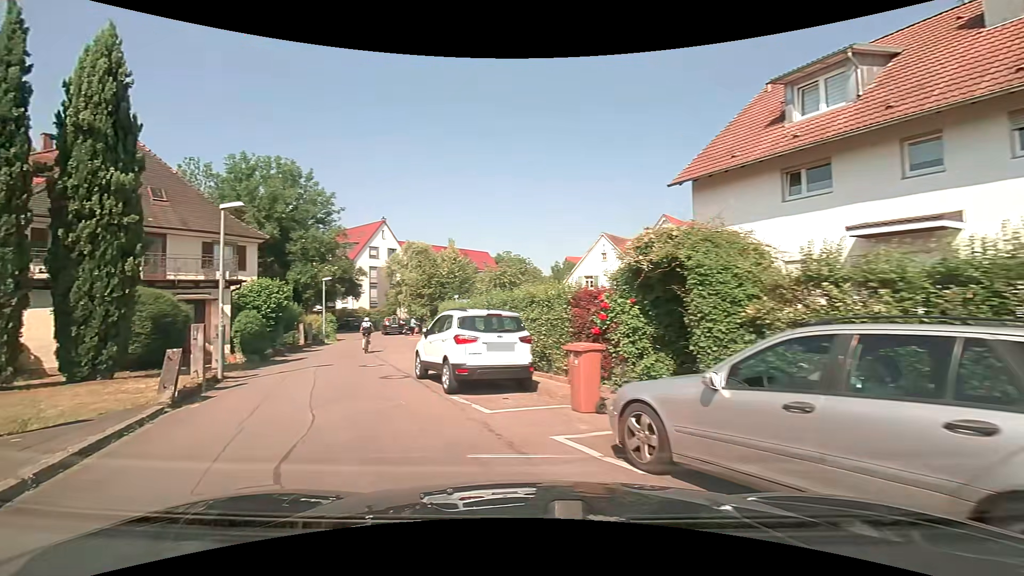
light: Day
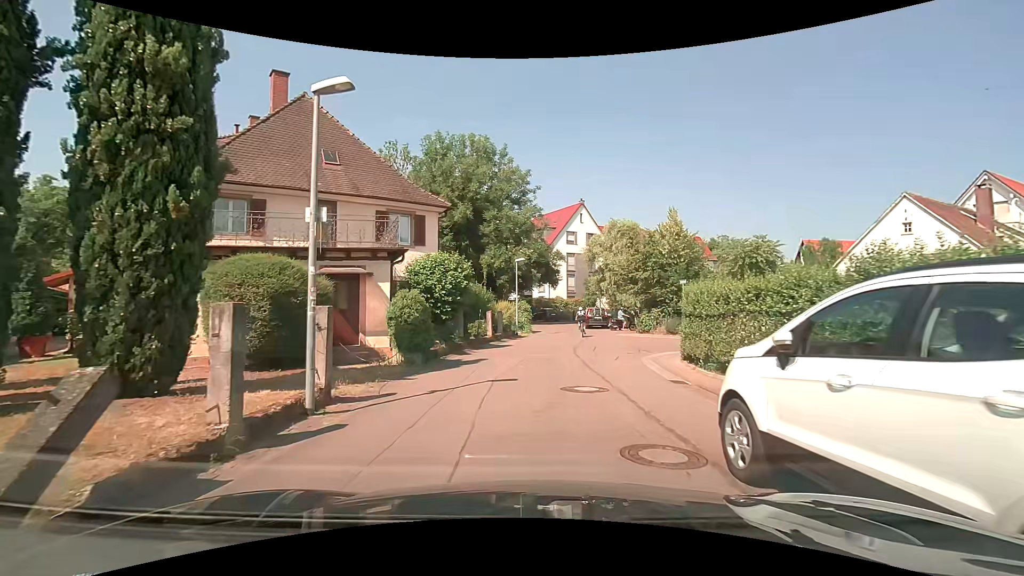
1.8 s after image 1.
(-1.8, +7.9) m; -20°
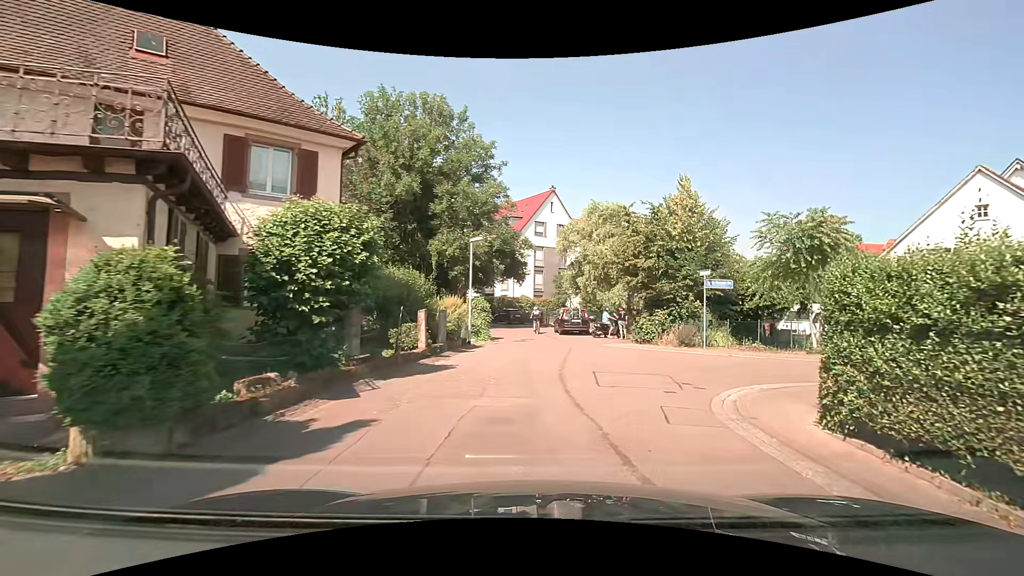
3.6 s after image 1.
(0.0, +8.3) m; +3°
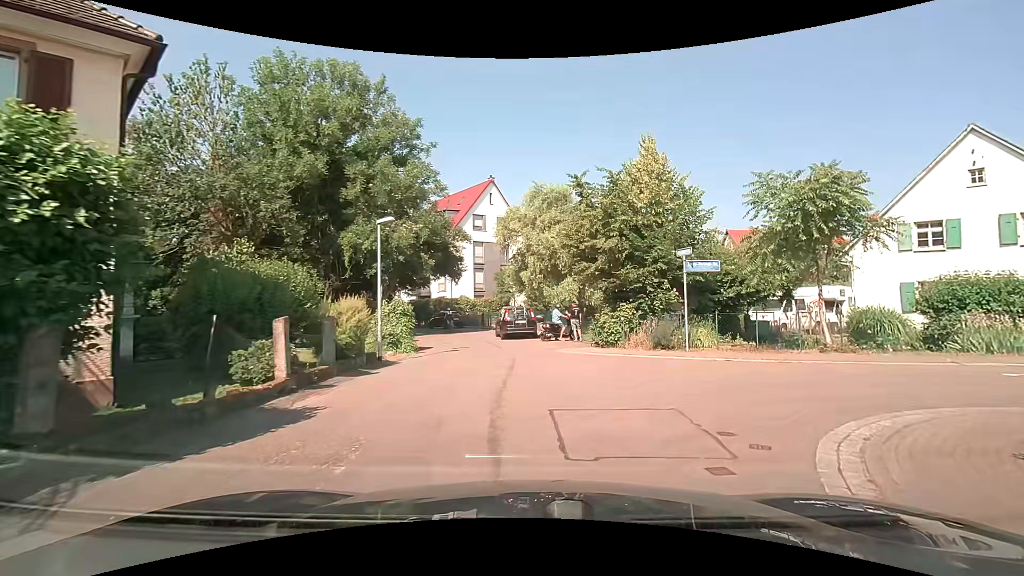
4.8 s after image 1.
(+0.4, +5.0) m; +7°
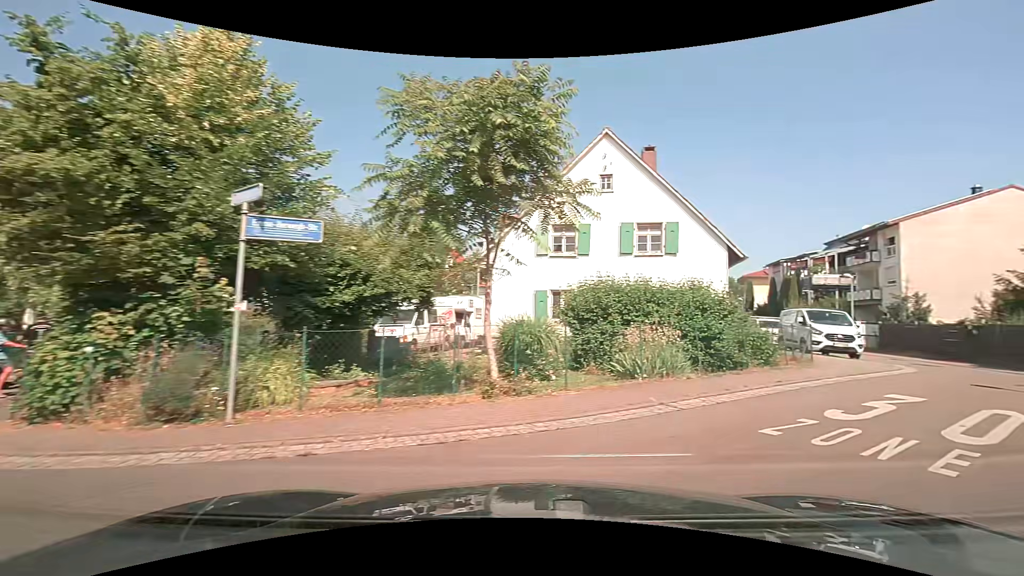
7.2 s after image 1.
(+2.2, +7.9) m; +43°
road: residential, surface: asphalt
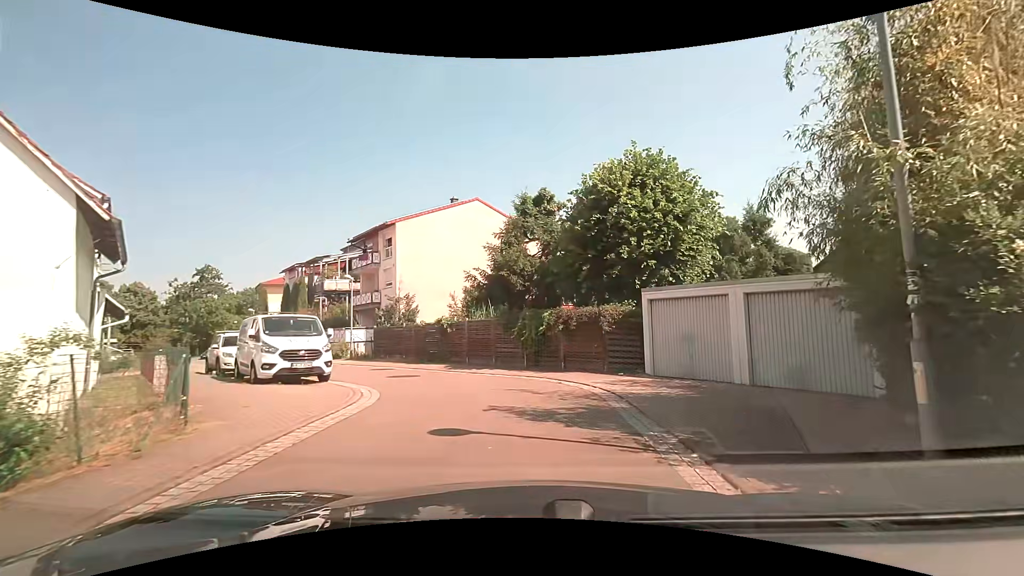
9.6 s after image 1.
(+4.3, +7.8) m; +46°
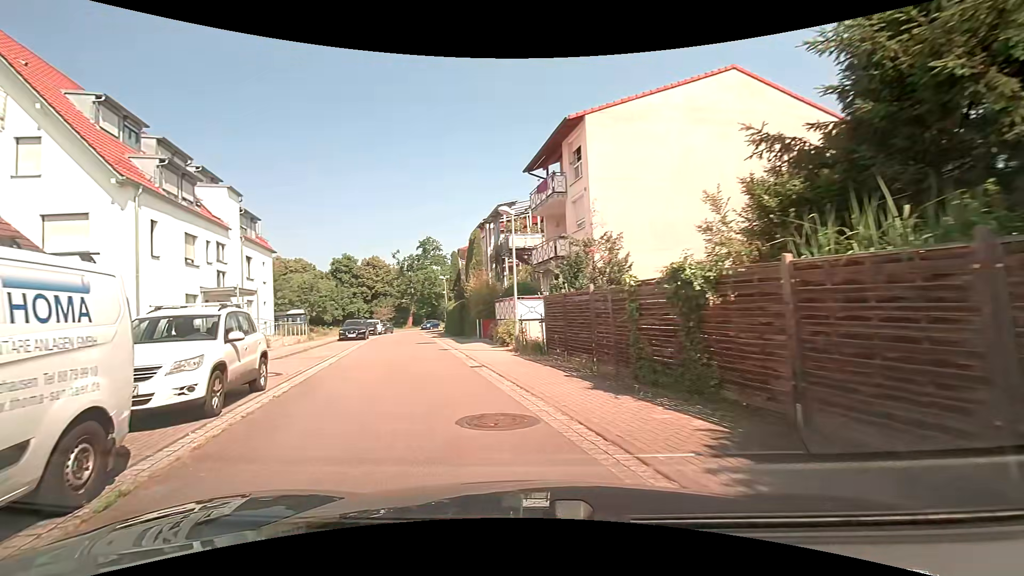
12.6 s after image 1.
(-2.0, +14.9) m; -26°
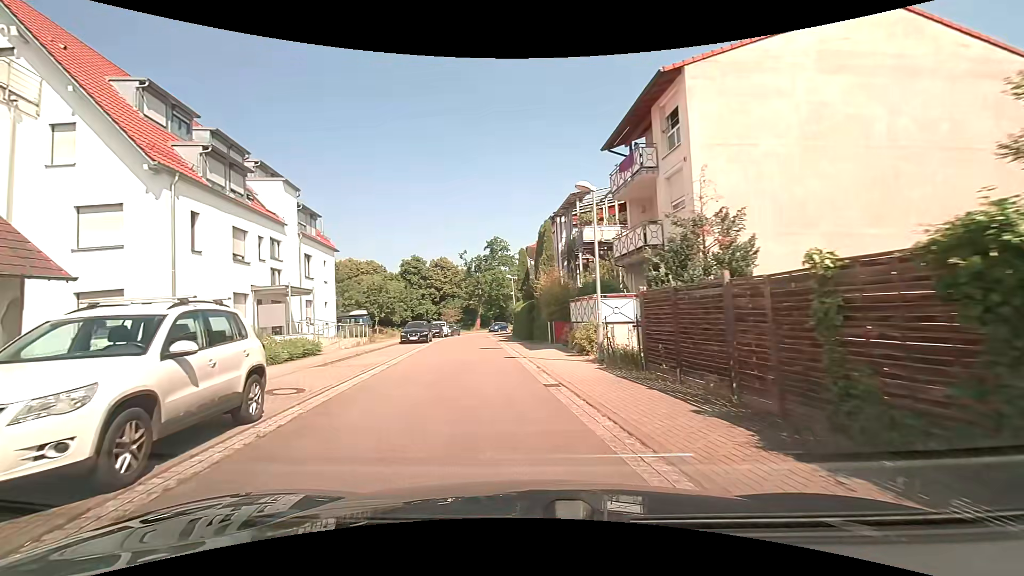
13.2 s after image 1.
(-0.3, +3.5) m; -8°
(-1, +10) (-2, +20) (-3, +30) (-4, +40) (-5, +50) (-6, +60) (-5, +69) (0, +79) (+6, +86) (+14, +92) m
